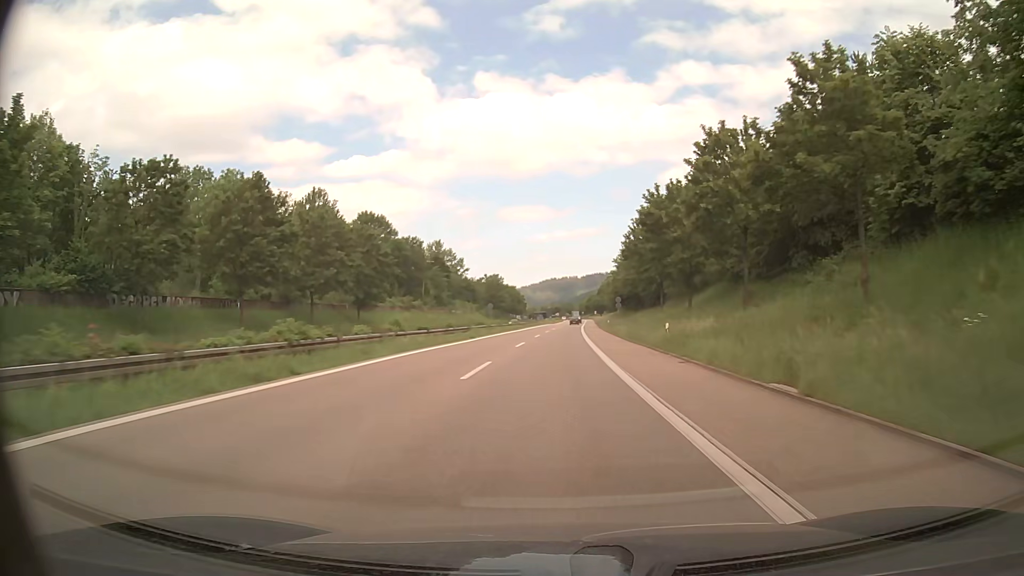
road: trunk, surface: asphalt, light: Day
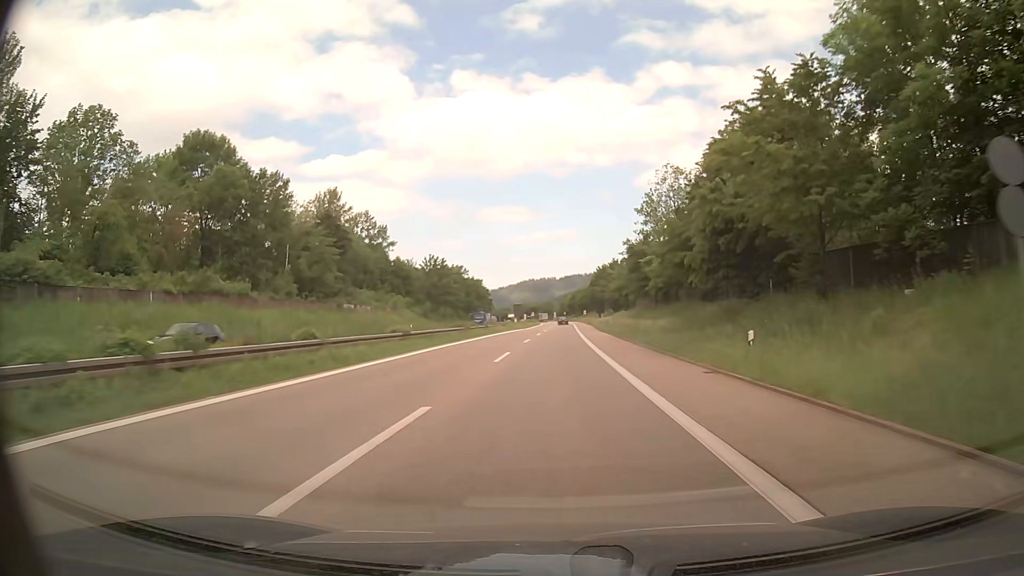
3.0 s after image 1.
(+1.1, +62.6) m; +2°
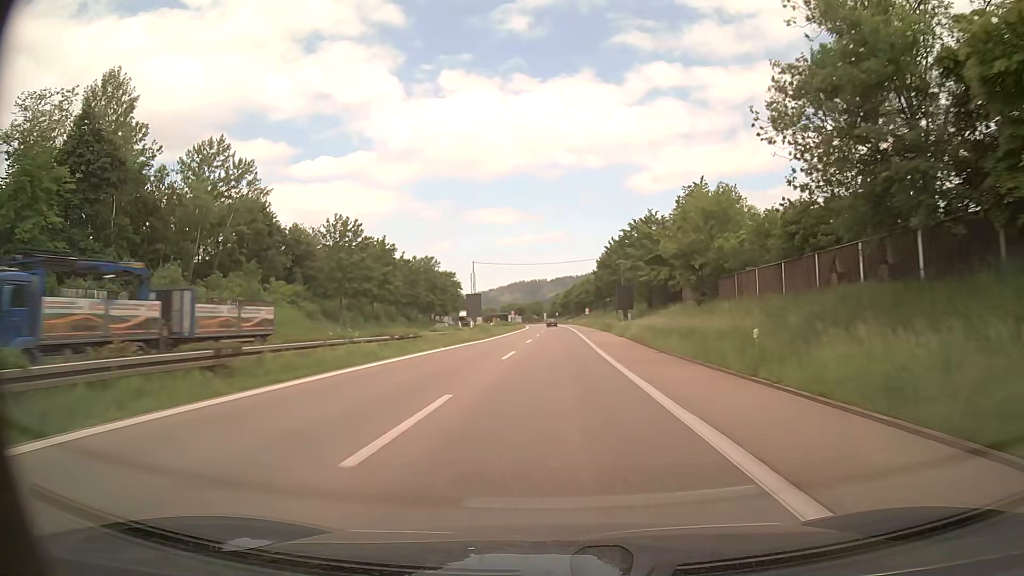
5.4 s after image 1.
(+0.6, +50.2) m; +1°
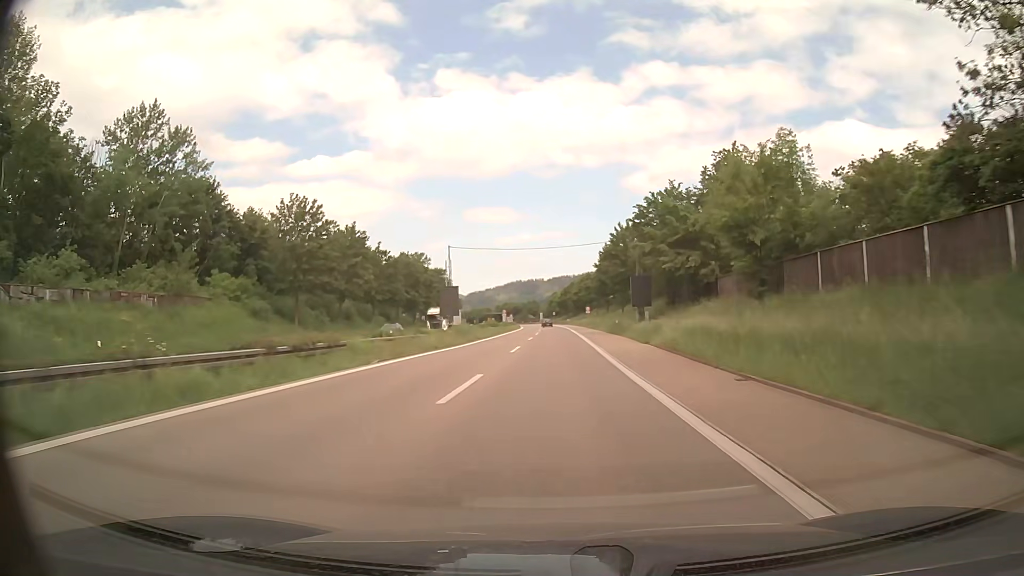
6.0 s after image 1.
(0.0, +12.5) m; 0°
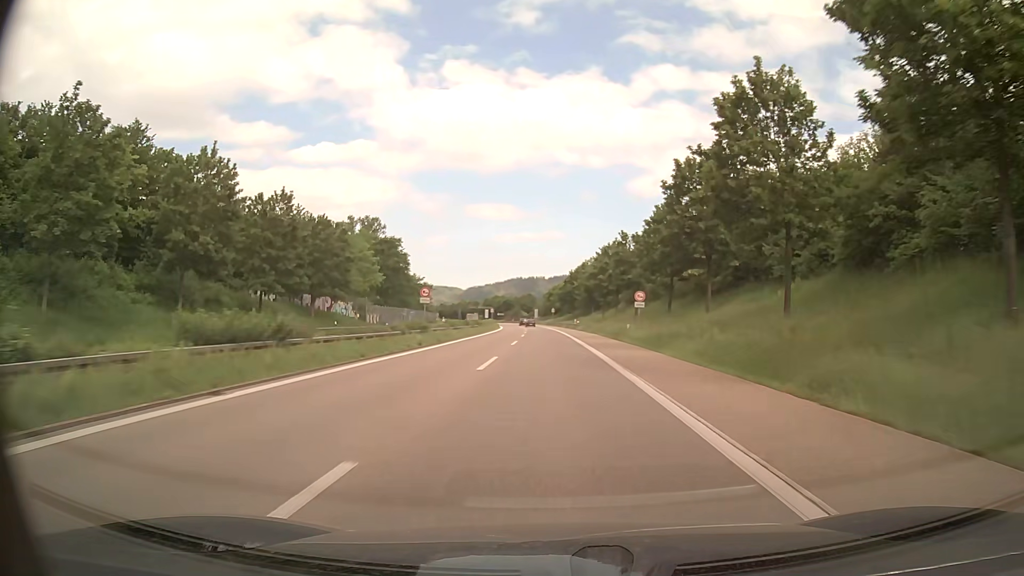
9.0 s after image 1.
(+0.3, +62.6) m; 0°
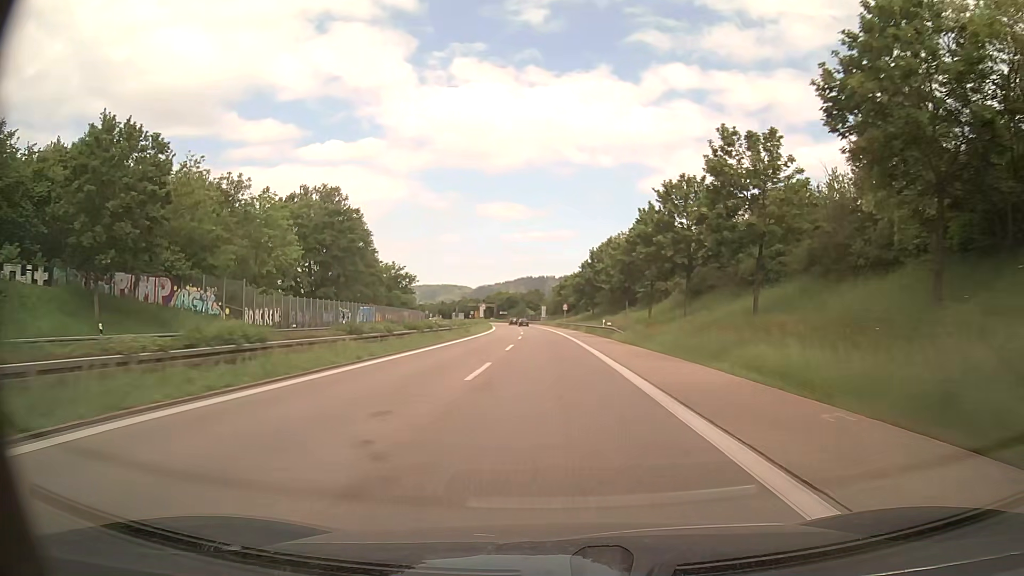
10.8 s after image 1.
(-0.3, +37.6) m; -1°
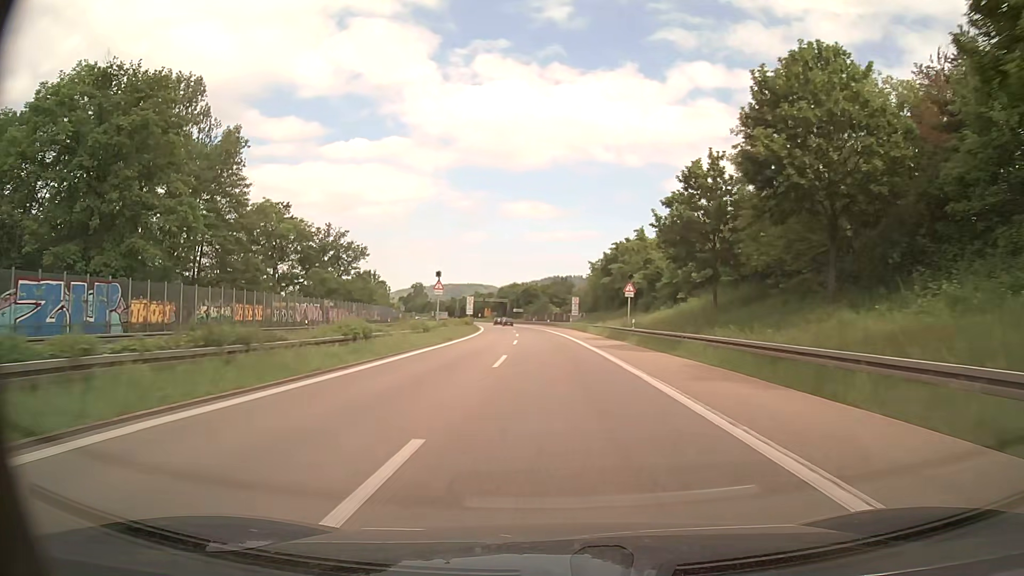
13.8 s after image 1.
(-1.4, +62.7) m; -2°
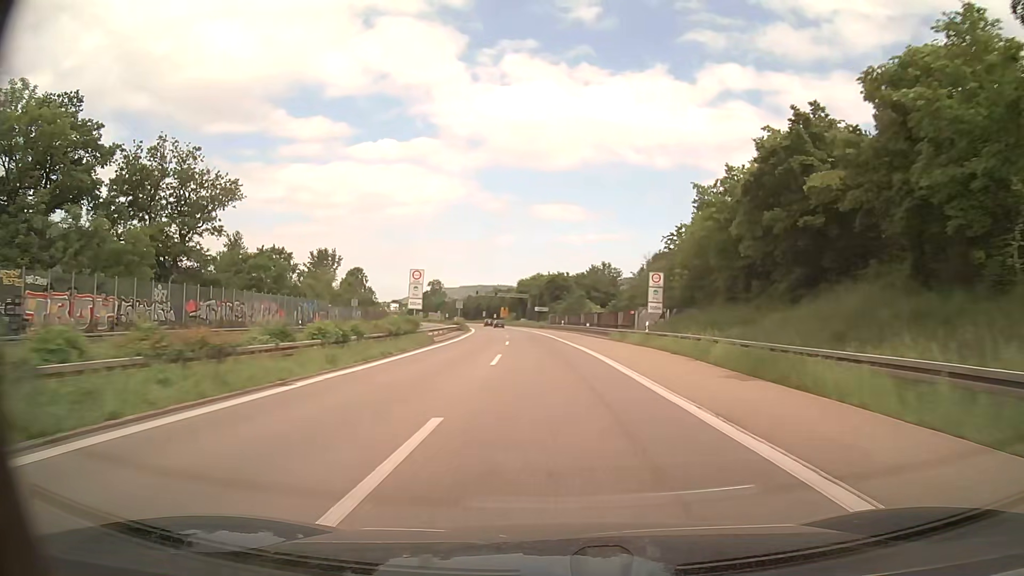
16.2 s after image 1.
(-1.0, +50.2) m; -3°
(0, +10) (0, +20) (0, +30) (-1, +40) (-1, +50) (-2, +60) (-3, +70) (-4, +80) (-5, +90) (-6, +100) m
